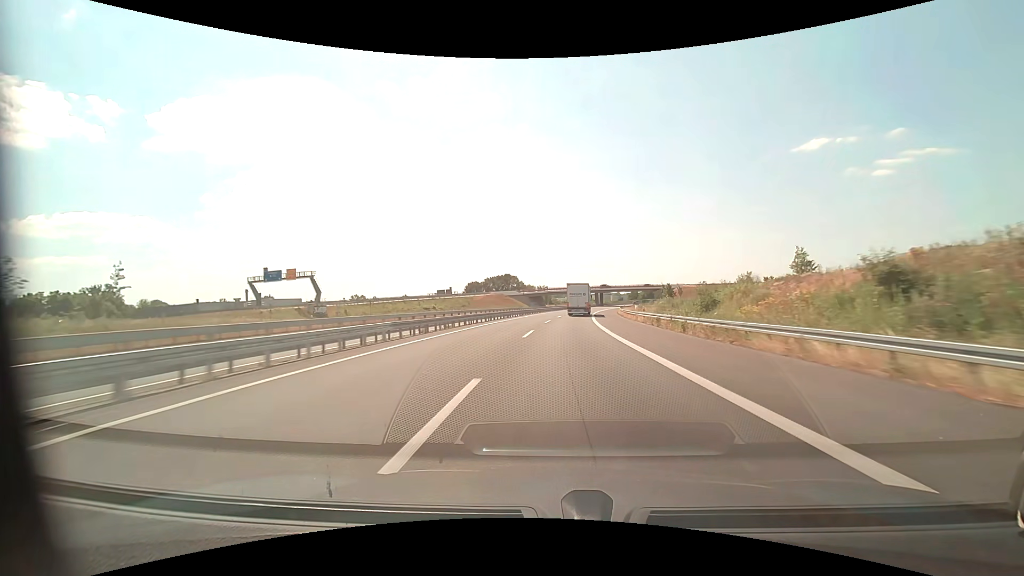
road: motorway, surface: asphalt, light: Day
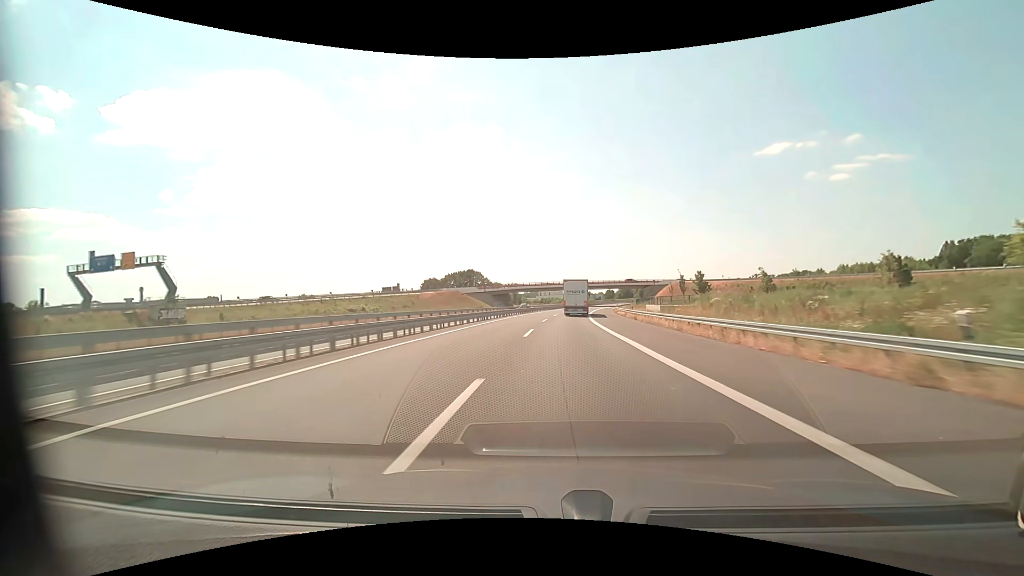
(+1.1, +36.4) m; +3°
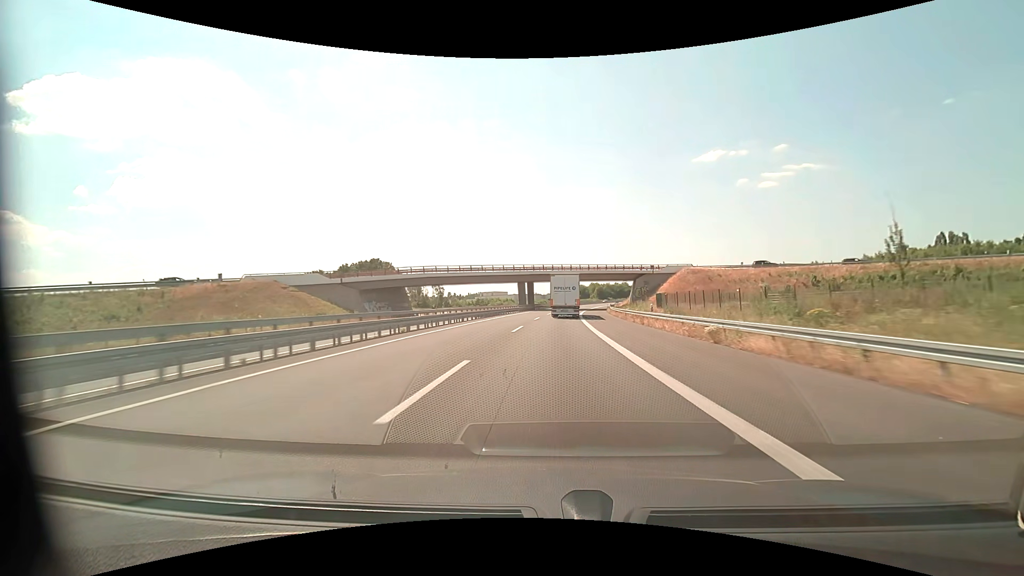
(+4.0, +68.8) m; +6°
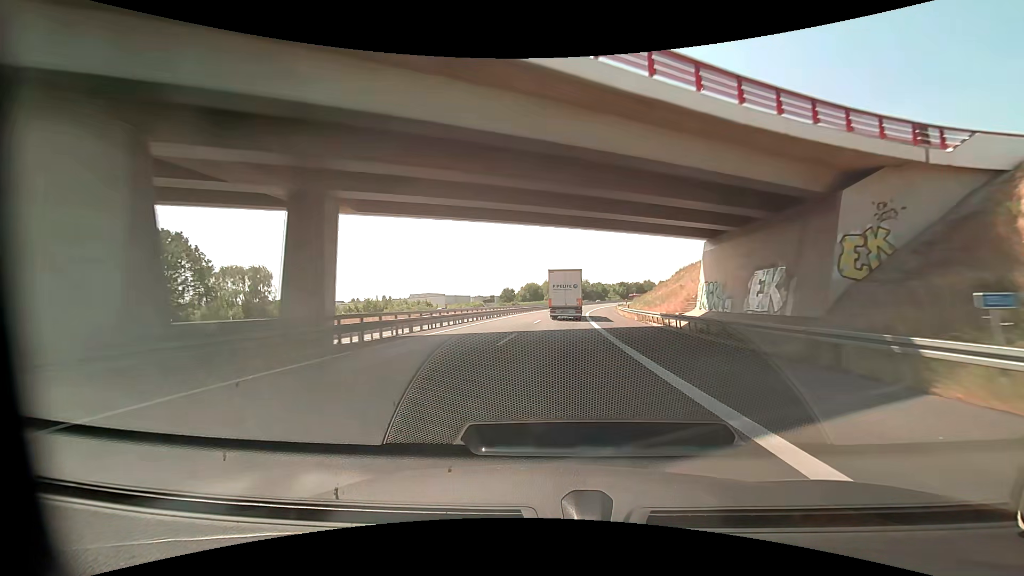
(+3.7, +79.5) m; +6°
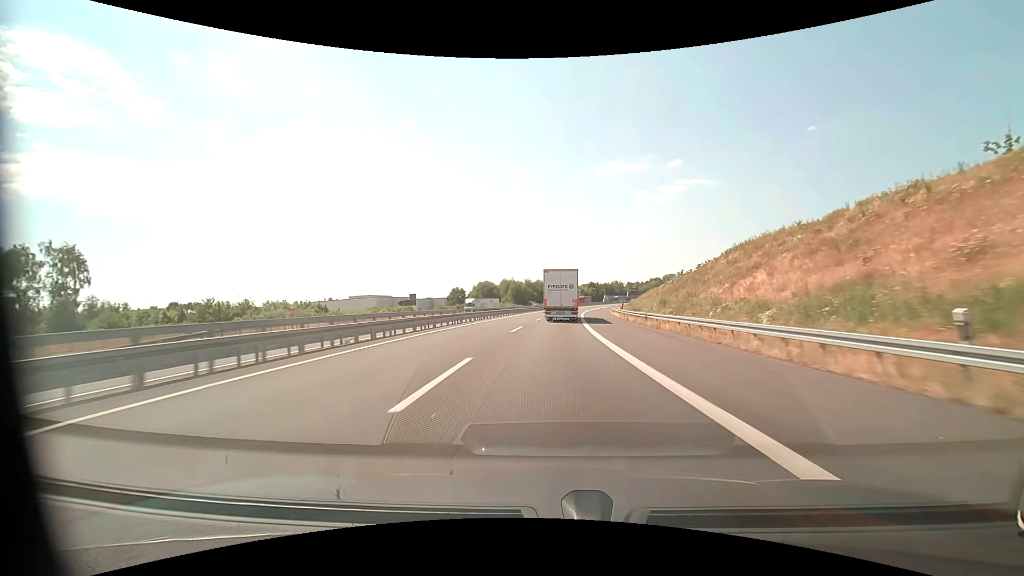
(+1.7, +45.9) m; +3°
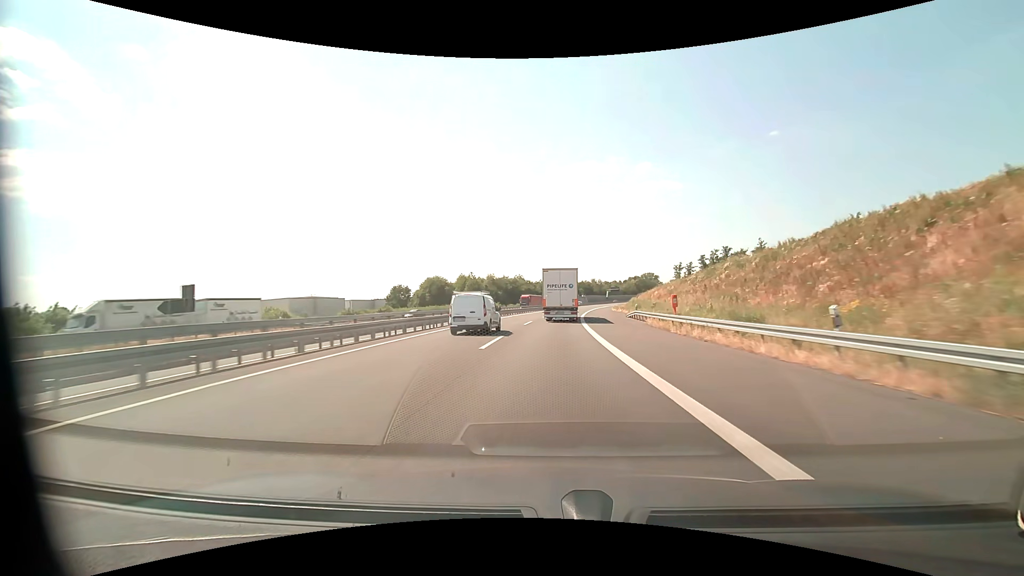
(+2.4, +45.2) m; +5°
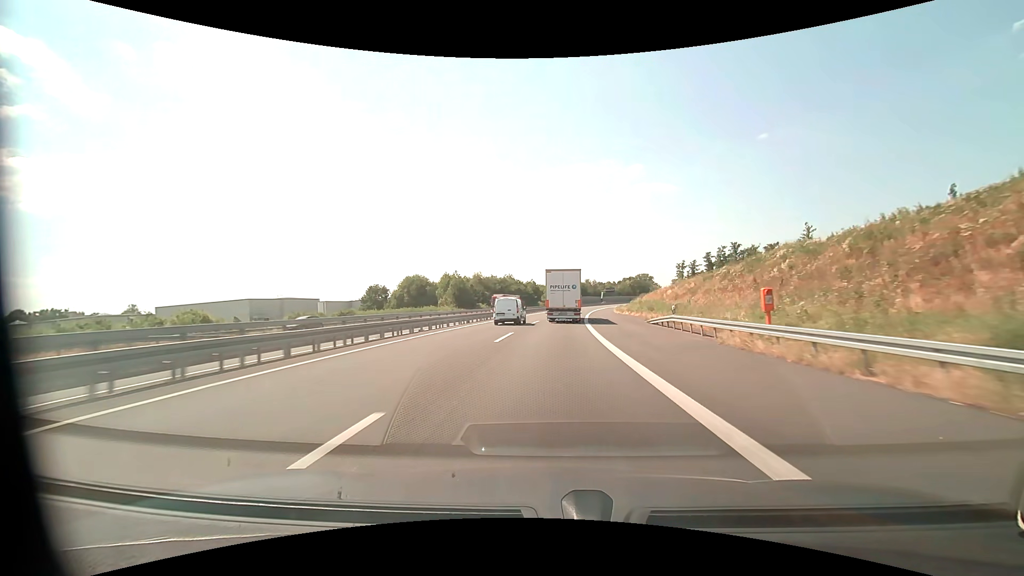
(+0.1, +15.0) m; +1°
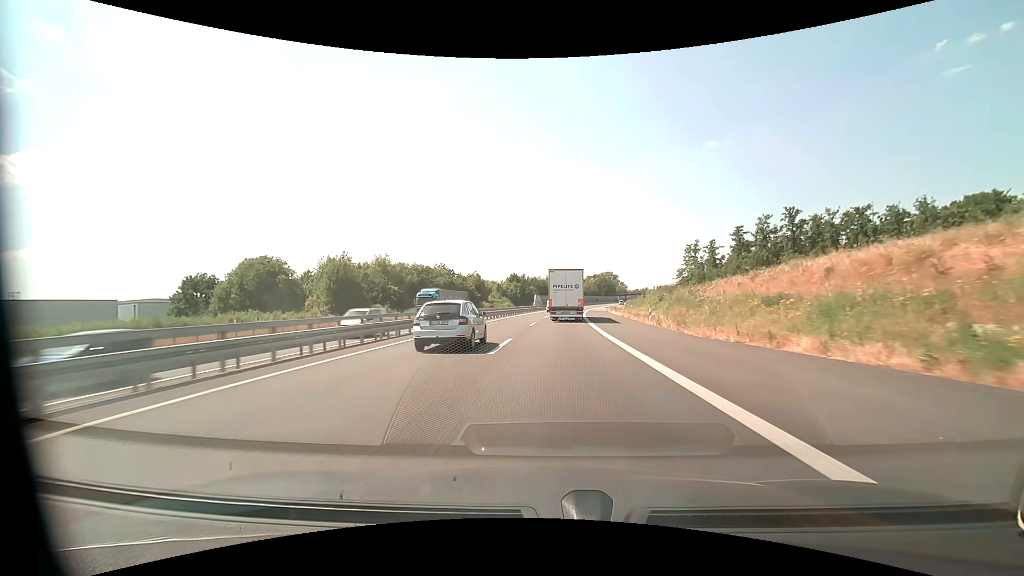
(+2.3, +58.9) m; +5°
(0, +10) (0, +20) (+1, +30) (+1, +40) (+2, +50) (+3, +60) (+4, +70) (+5, +80) (+6, +90) (+7, +100) m
